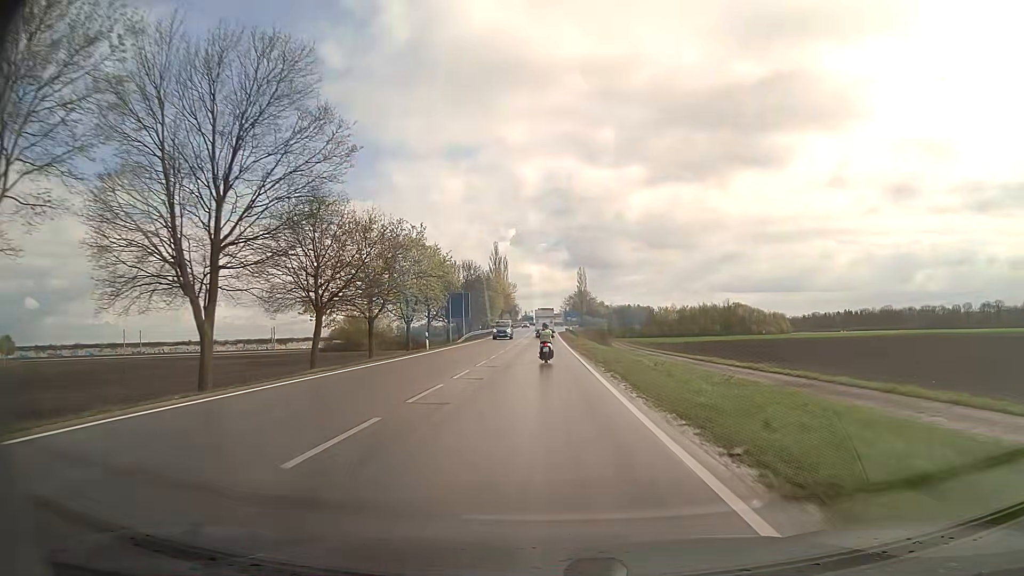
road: secondary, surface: asphalt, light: Day
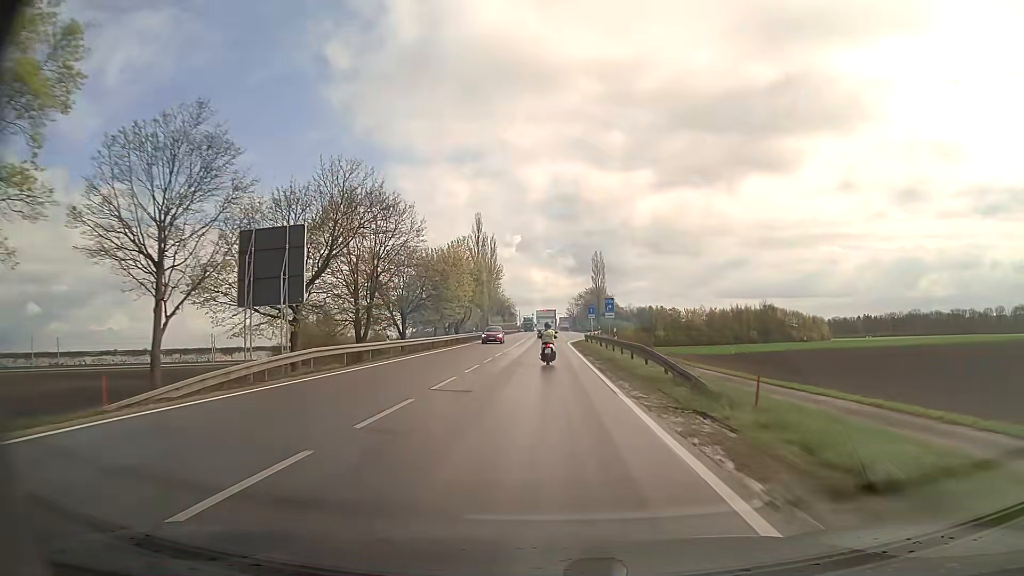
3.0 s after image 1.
(-0.1, +51.5) m; 0°
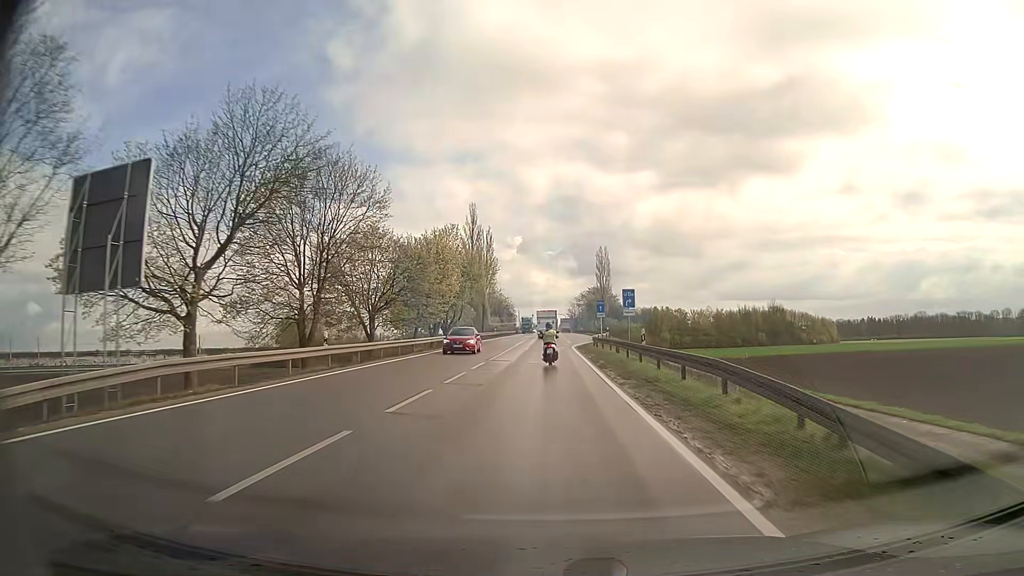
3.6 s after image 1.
(0.0, +10.3) m; 0°
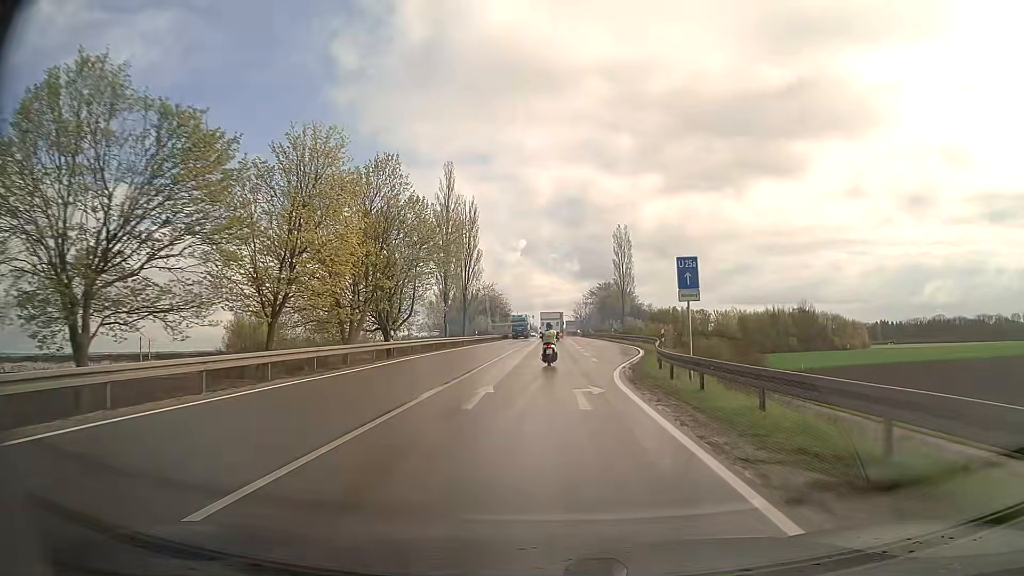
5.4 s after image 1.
(-0.1, +30.5) m; 0°
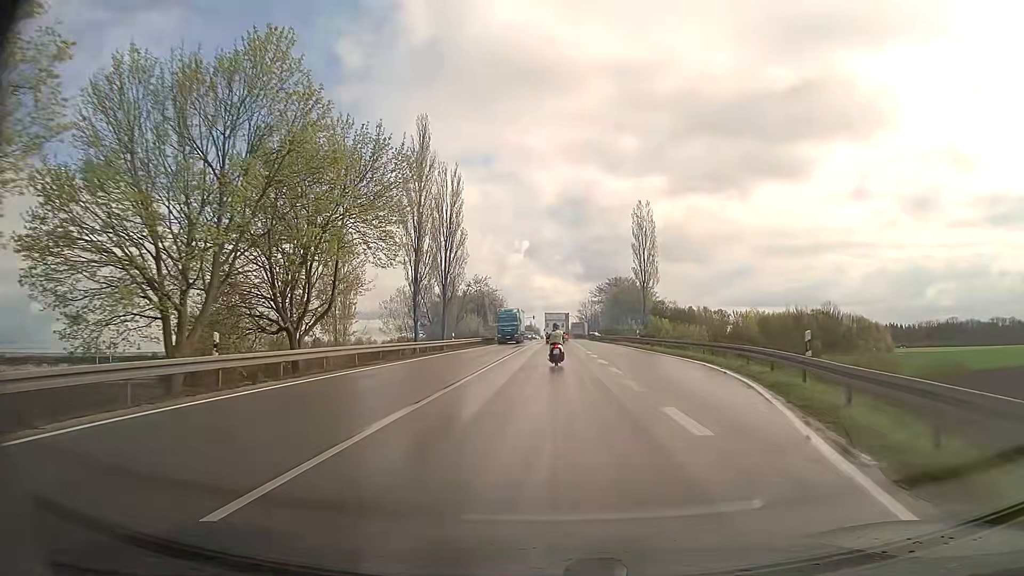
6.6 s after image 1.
(-0.1, +19.6) m; -1°
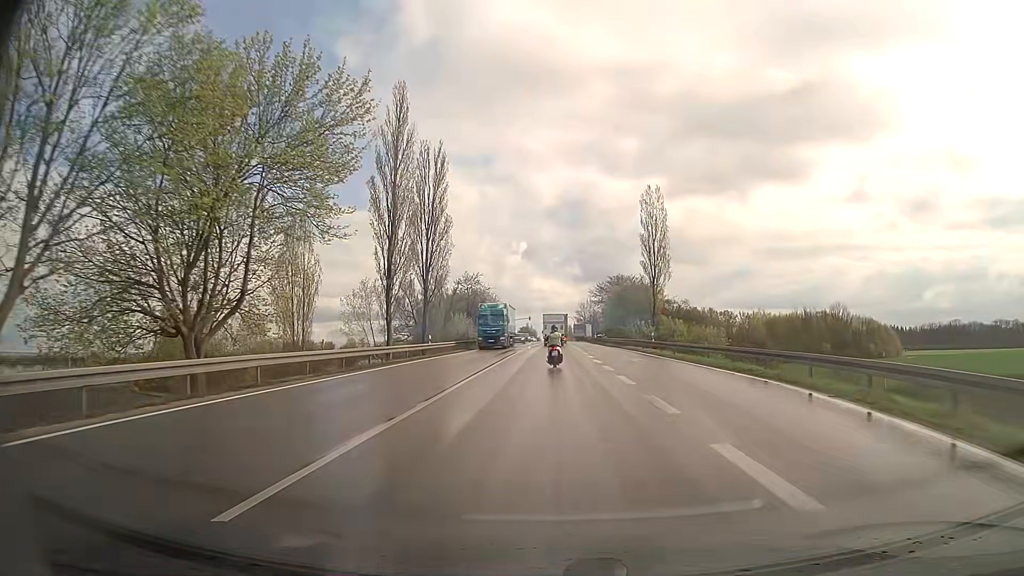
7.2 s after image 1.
(+0.1, +9.5) m; 0°
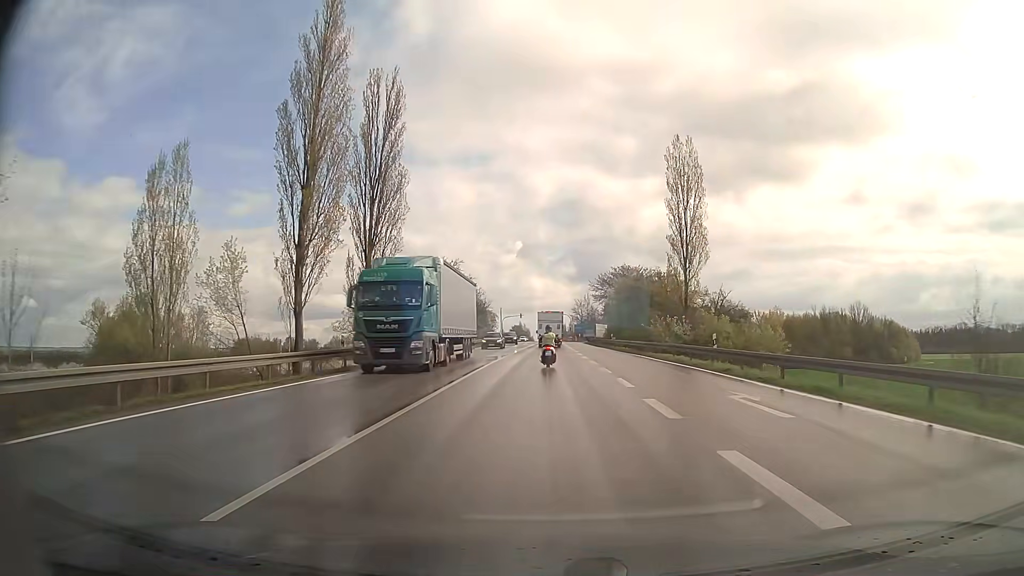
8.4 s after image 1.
(+0.1, +18.6) m; +1°
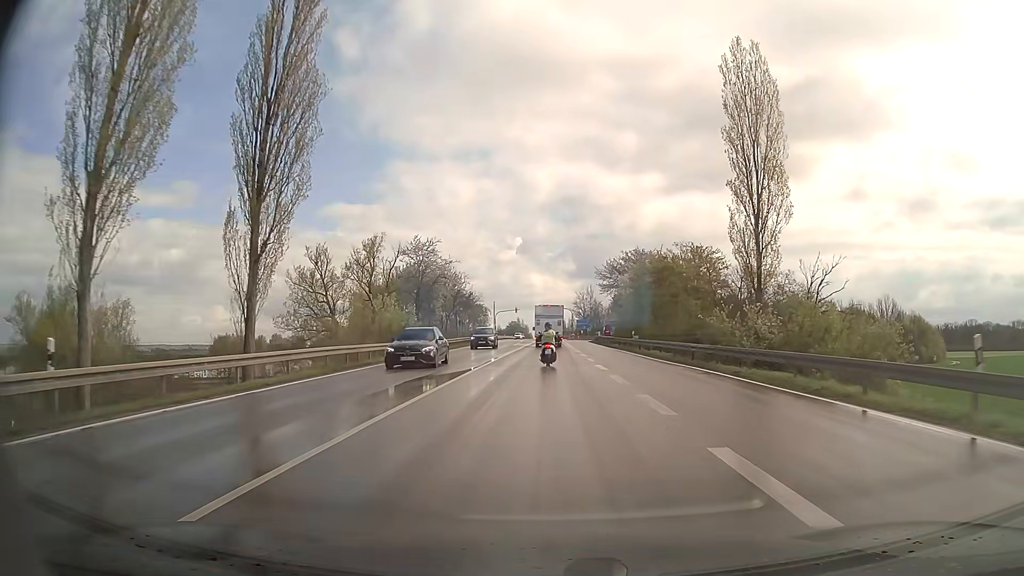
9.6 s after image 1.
(+0.1, +17.8) m; 0°
(0, +10) (0, +20) (0, +30) (0, +40) (0, +50) (0, +60) (0, +70) (0, +80) (0, +90) (0, +100) m
